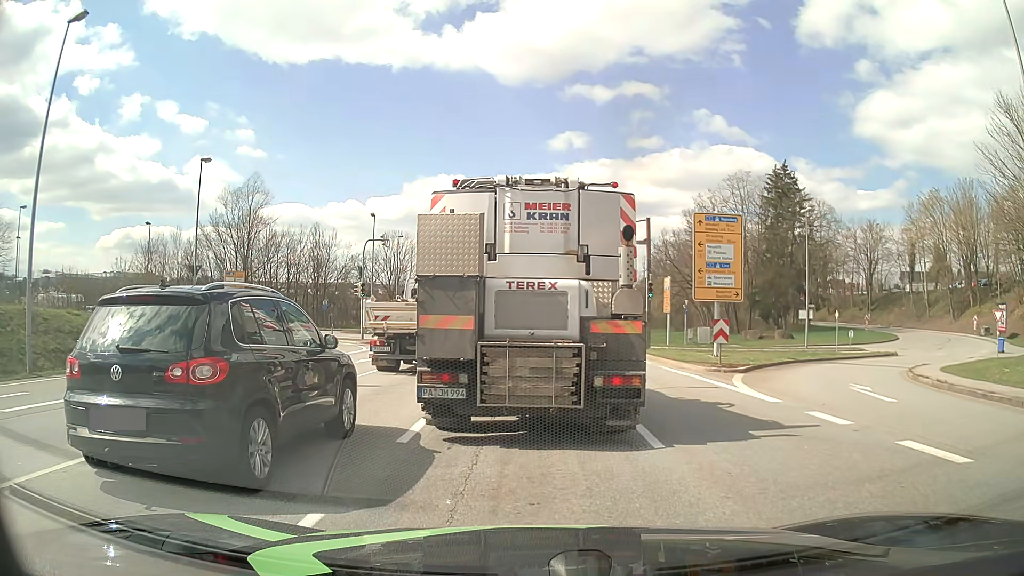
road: primary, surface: asphalt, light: Day
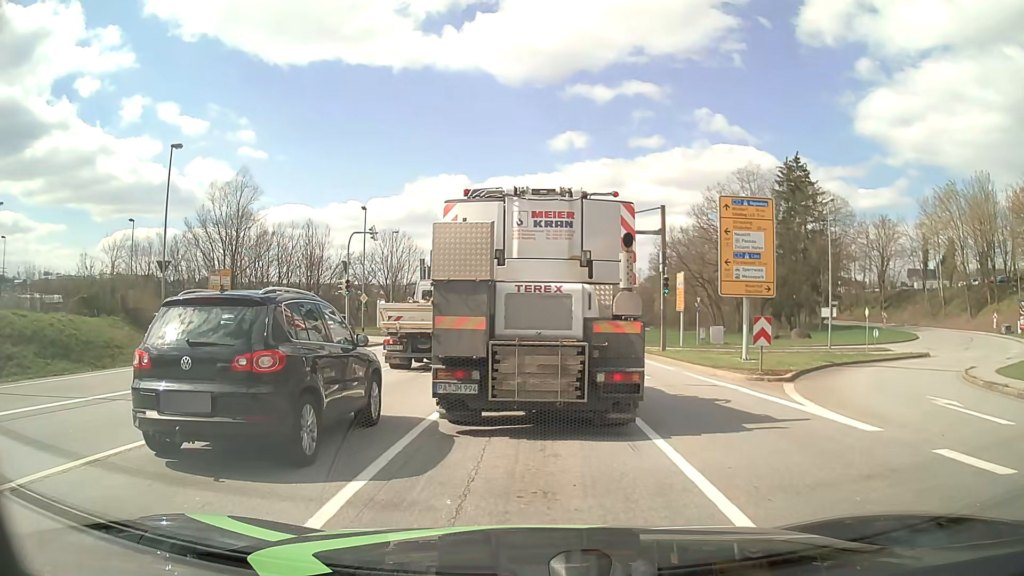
(-0.1, +3.9) m; -1°
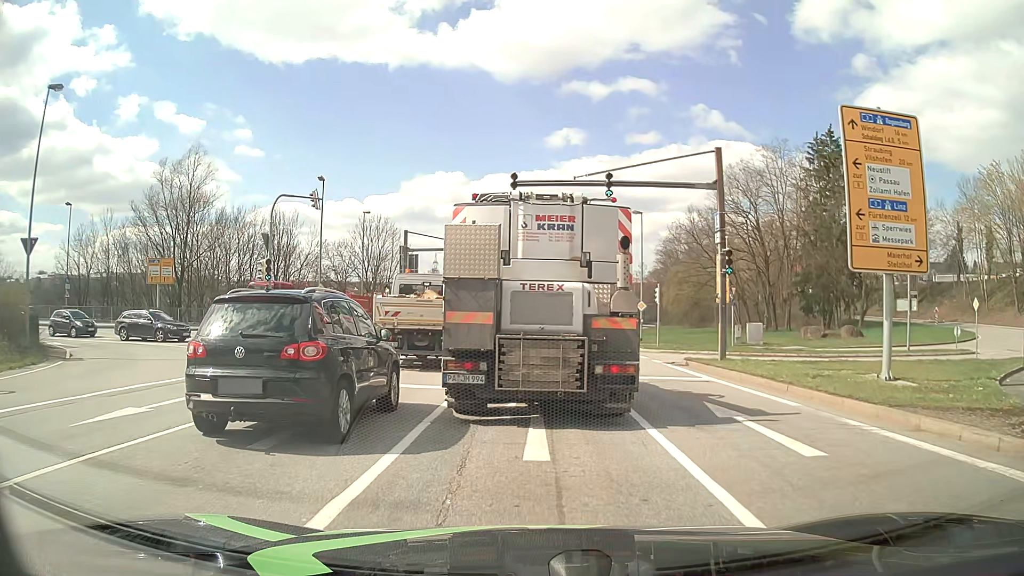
(0.0, +11.0) m; -1°
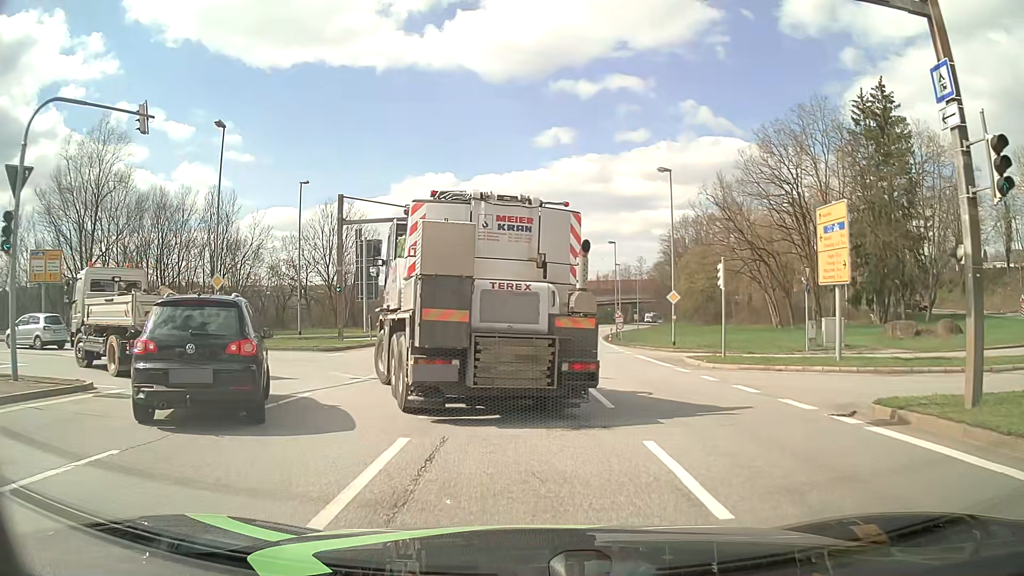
(+0.3, +14.3) m; +2°
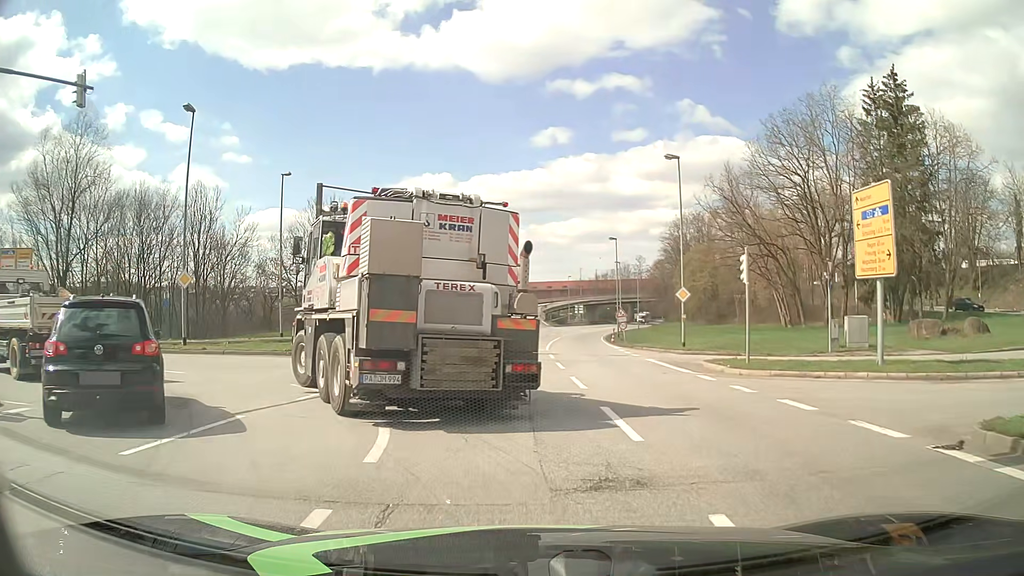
(0.0, +3.0) m; 0°
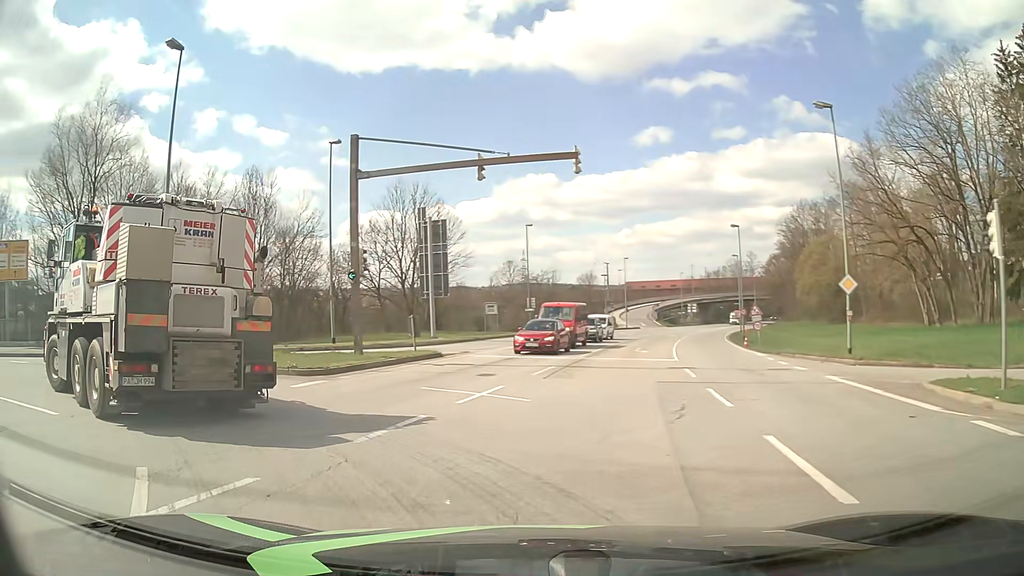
(-0.2, +8.7) m; -9°
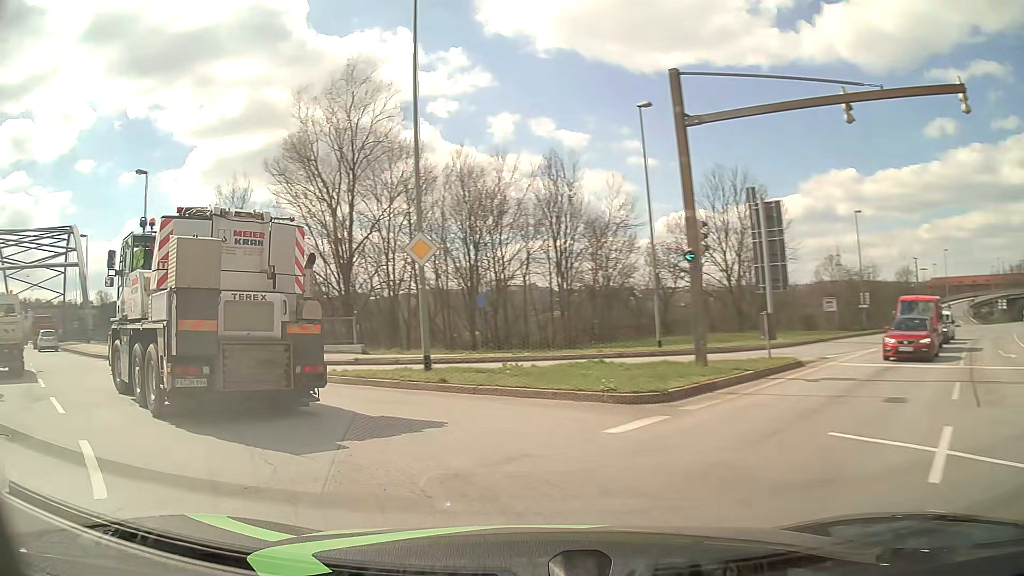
(-1.2, +5.8) m; -27°
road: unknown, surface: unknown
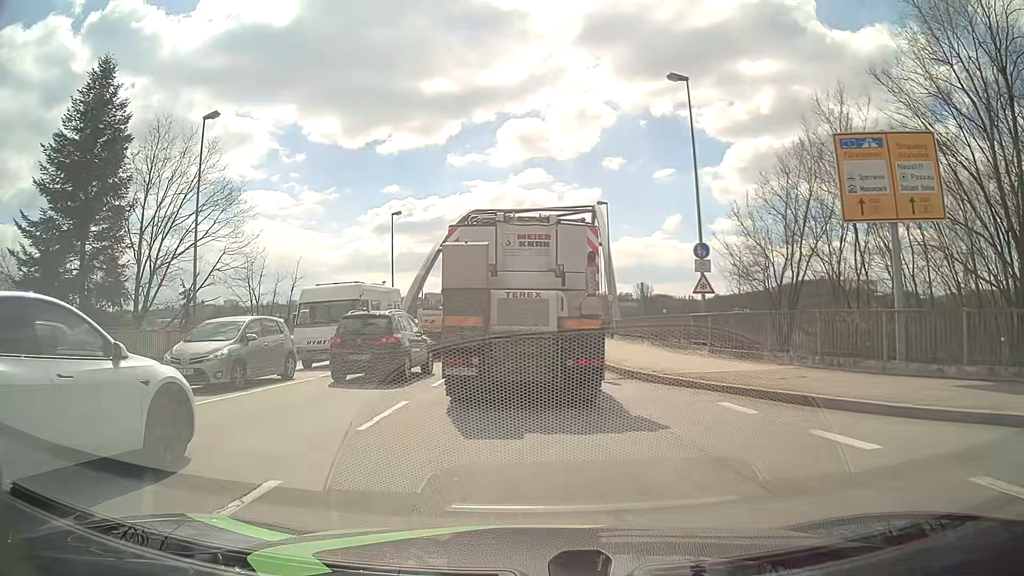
(-7.6, +13.5) m; -48°
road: primary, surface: asphalt
